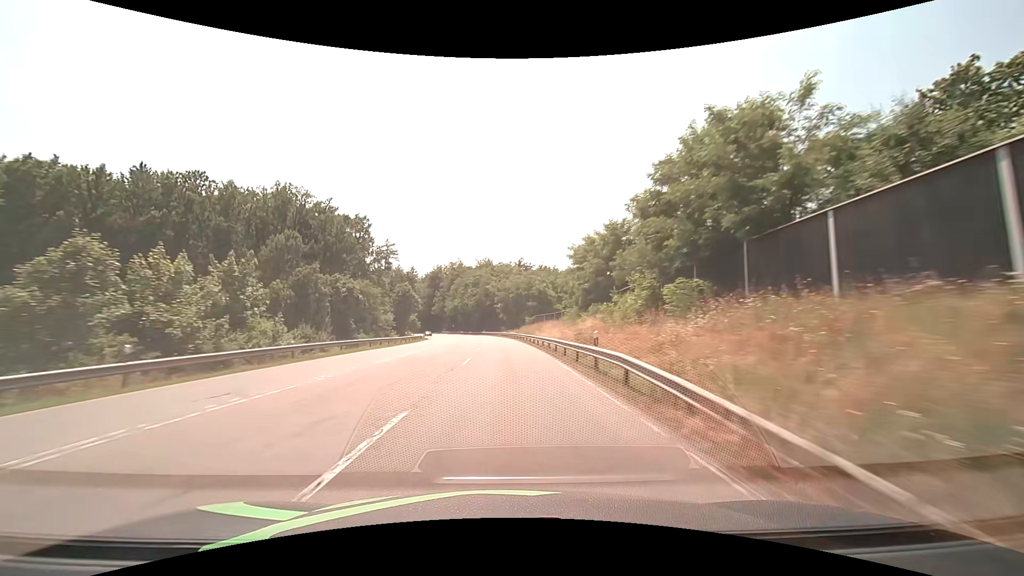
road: secondary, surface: asphalt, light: Day
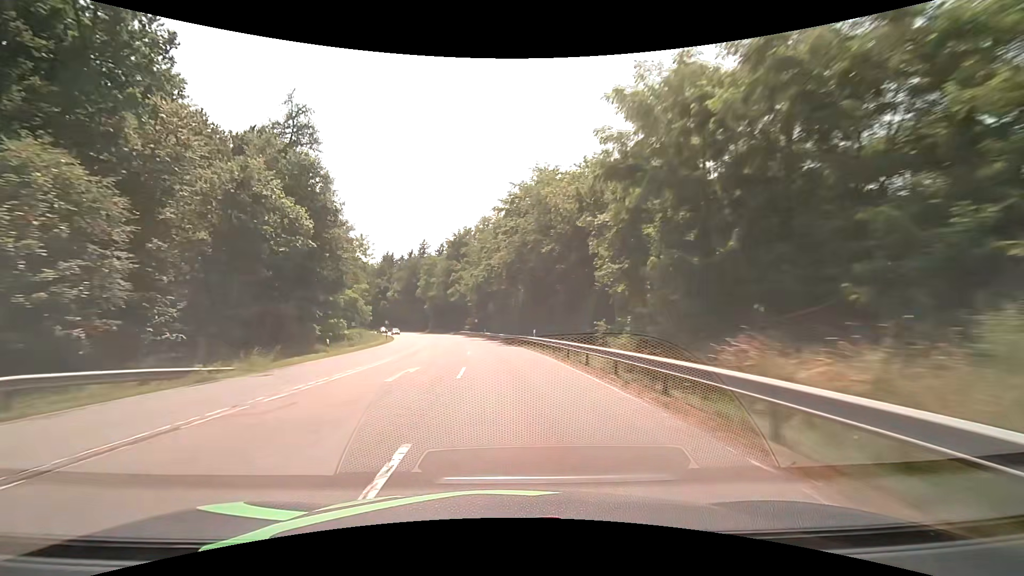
(-2.9, +77.4) m; -6°
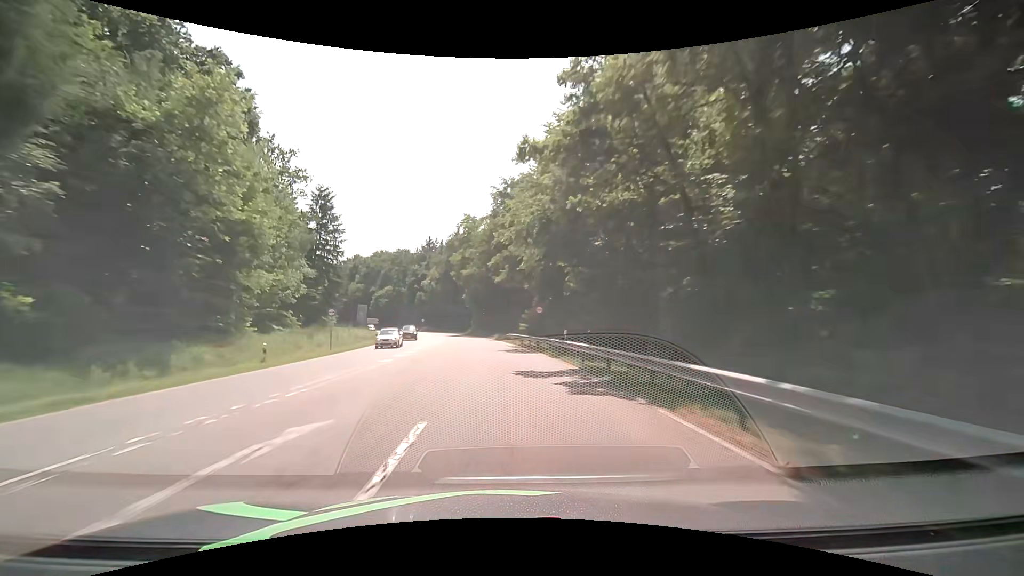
(-2.9, +46.7) m; -7°
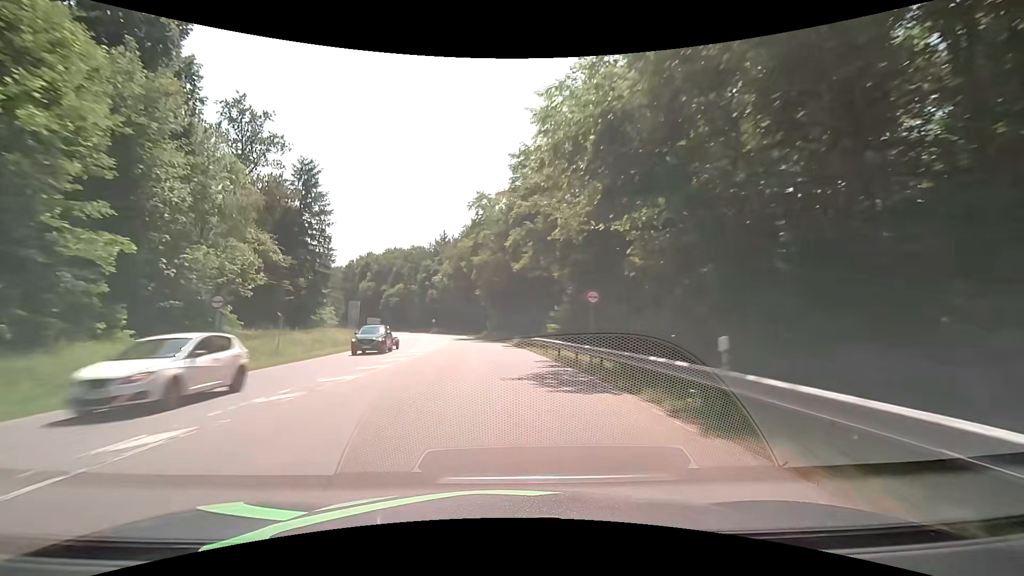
(-0.4, +15.6) m; -3°
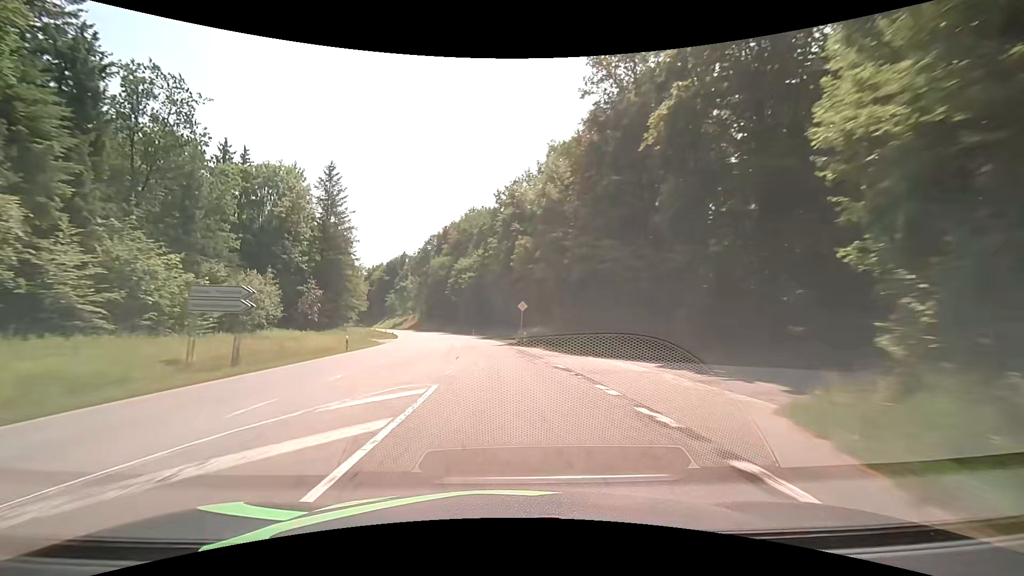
(-8.7, +77.6) m; -13°
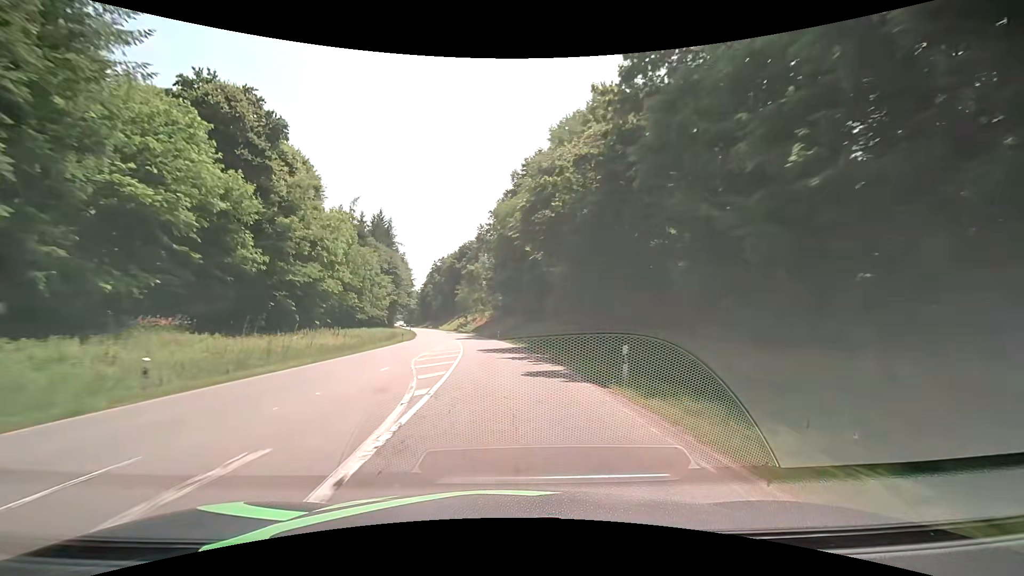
(-5.6, +62.4) m; -10°
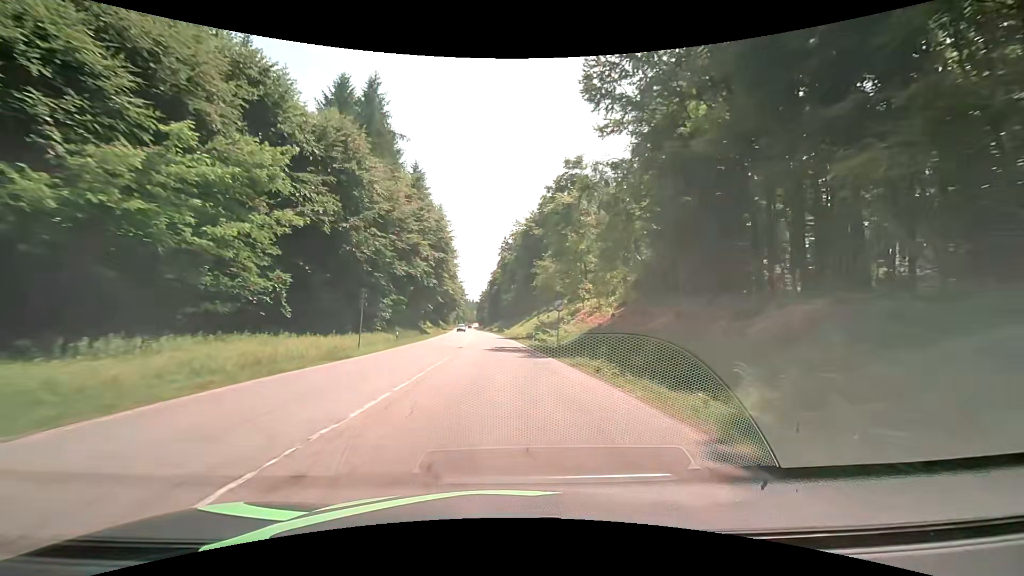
(-7.4, +74.8) m; -10°
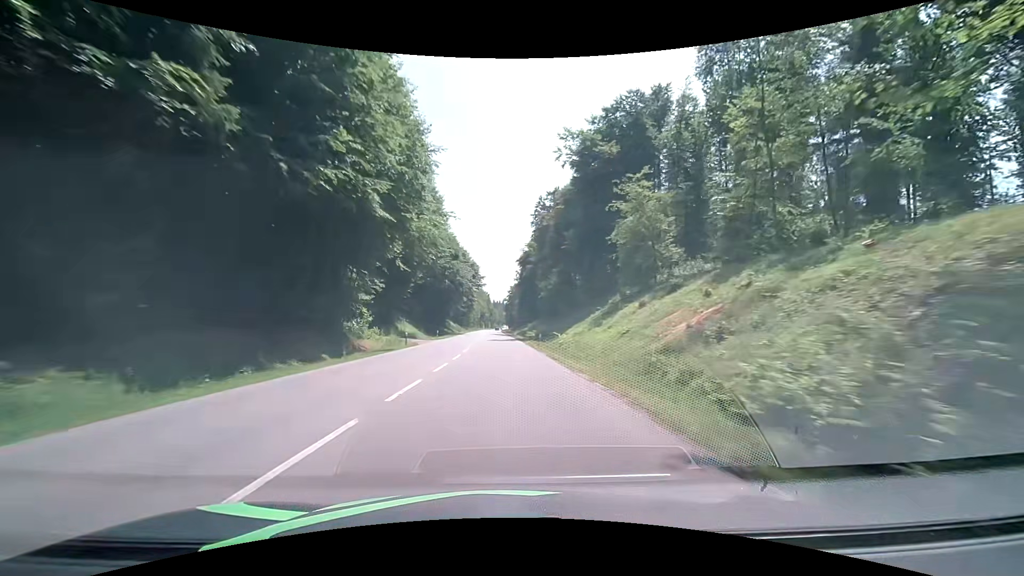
(-2.1, +58.1) m; -4°
(0, +10) (0, +20) (0, +30) (0, +40) (-1, +50) (-1, +60) (-1, +70) (-1, +80) (-2, +90) (-2, +100) m
